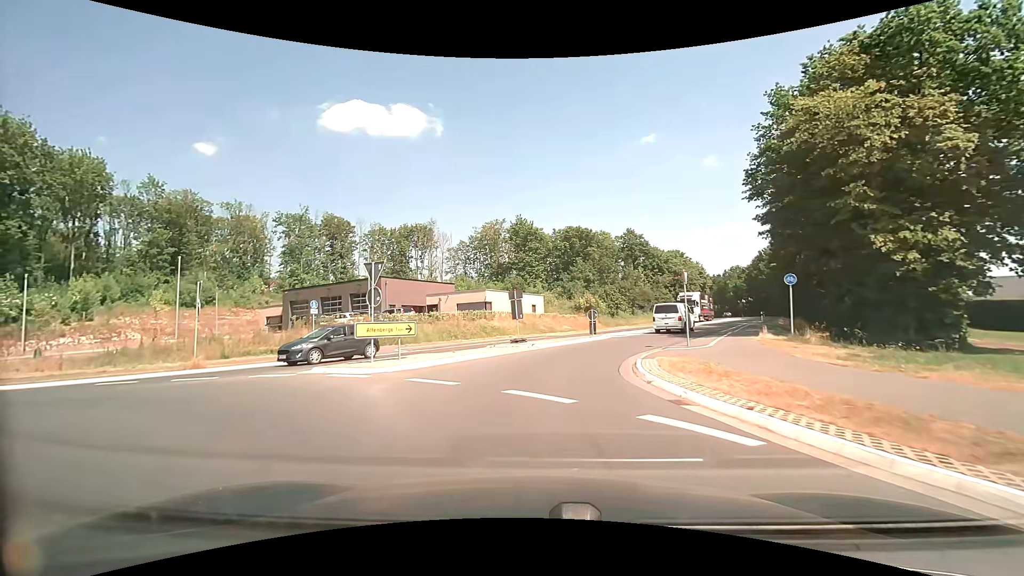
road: secondary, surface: asphalt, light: Day
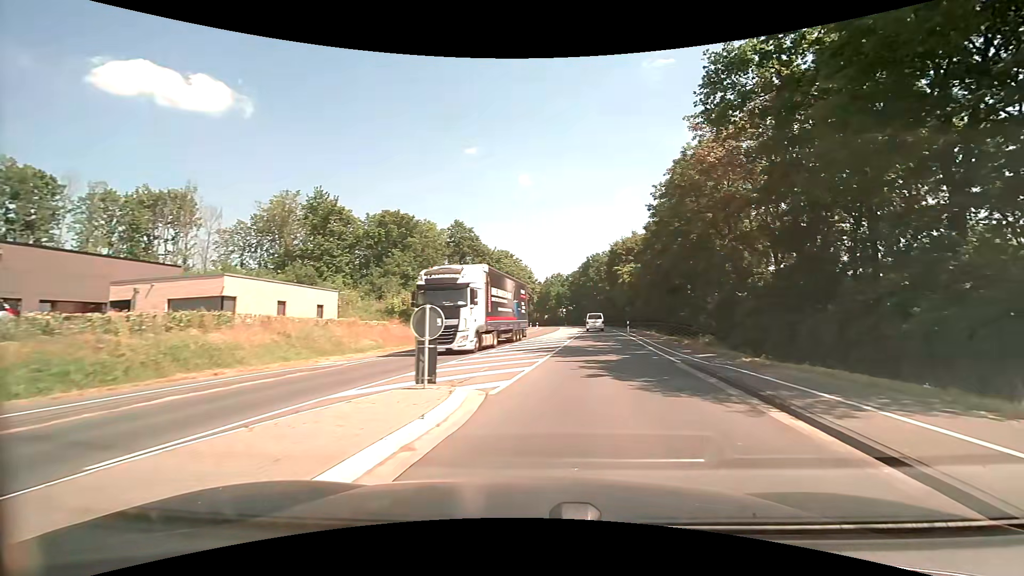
(+1.2, +20.1) m; +21°
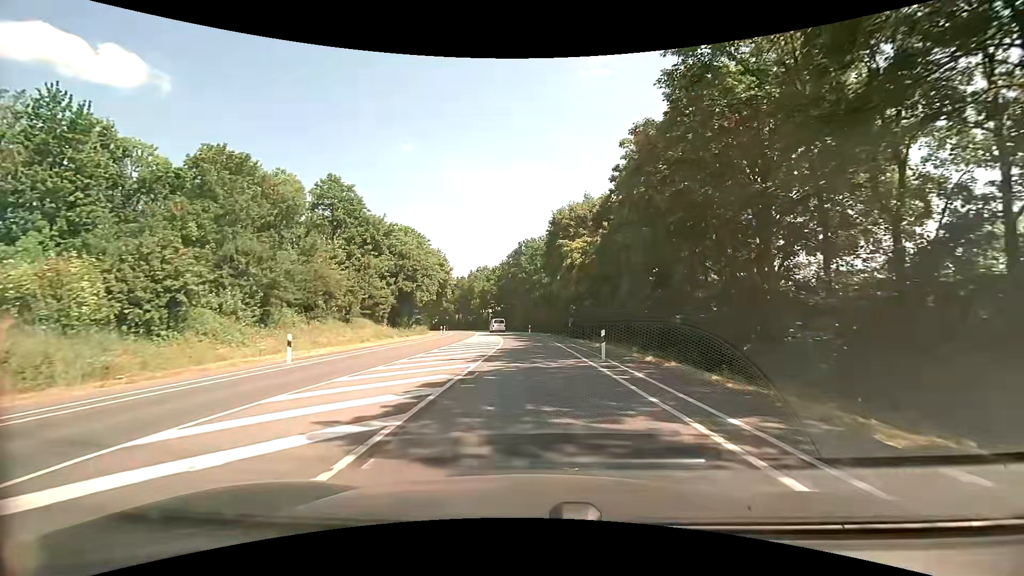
(+3.5, +28.6) m; +8°
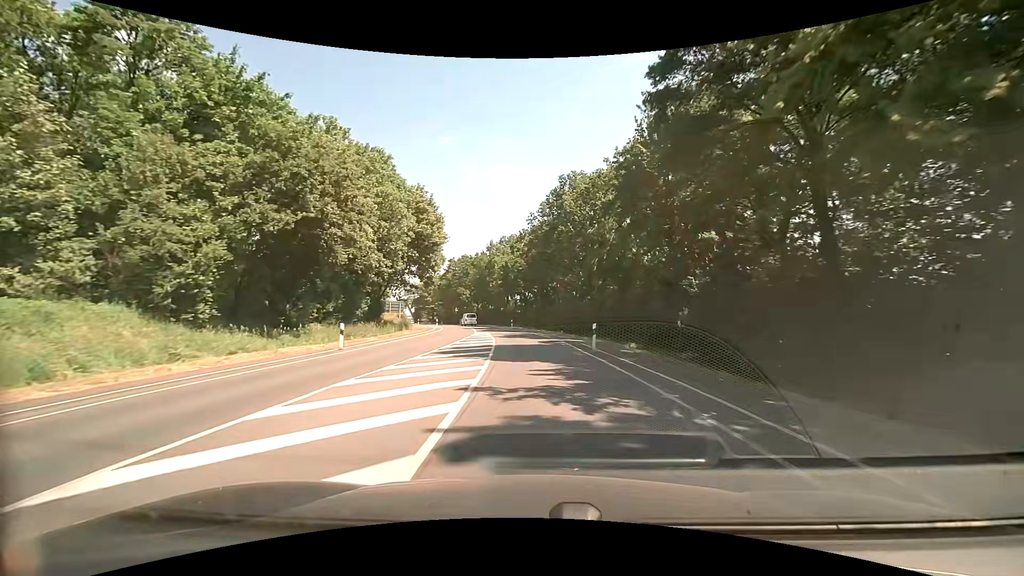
(-1.2, +38.5) m; -4°
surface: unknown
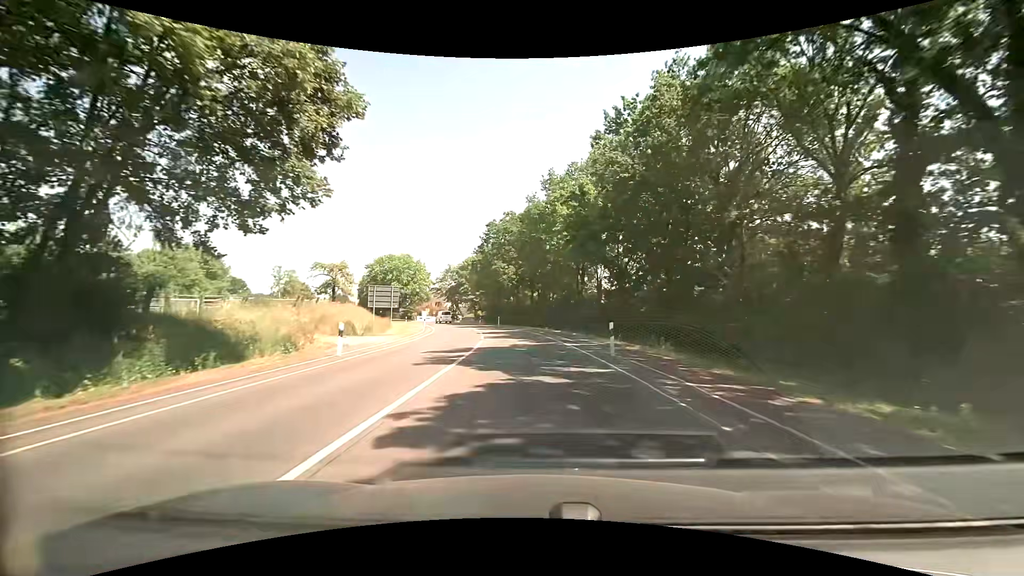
(-2.6, +42.8) m; -7°
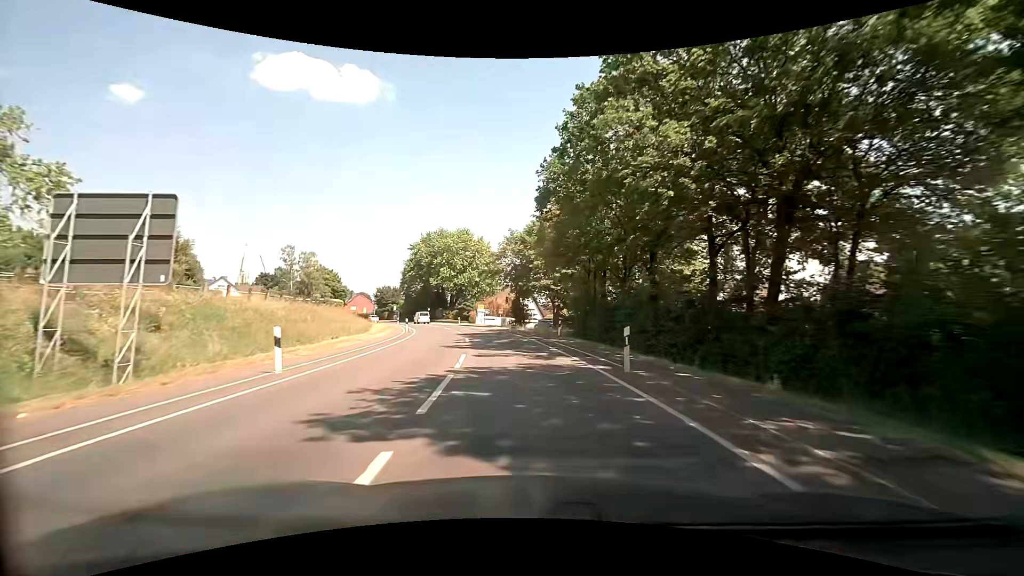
(-4.2, +43.5) m; -11°
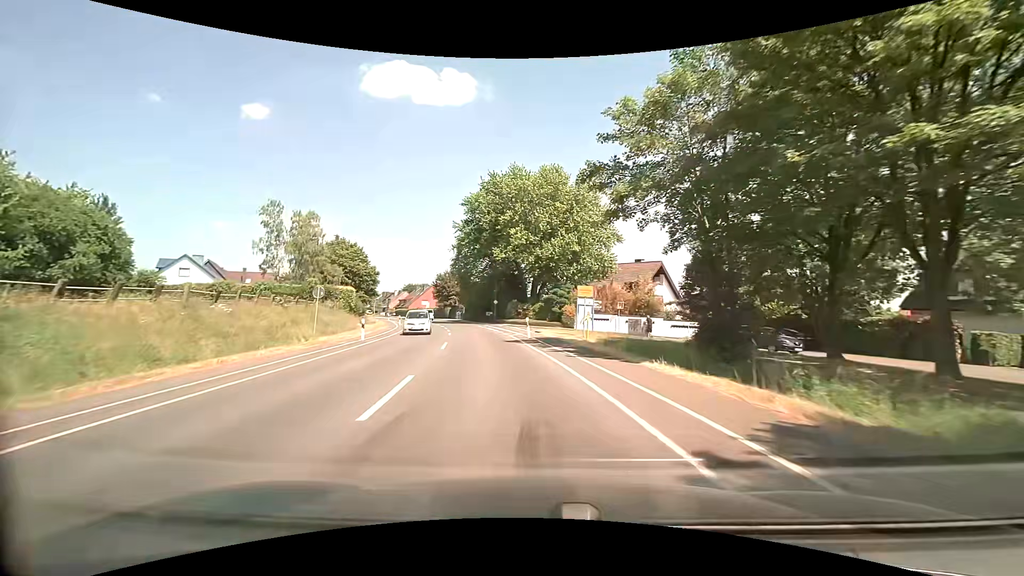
(-4.7, +42.5) m; -11°
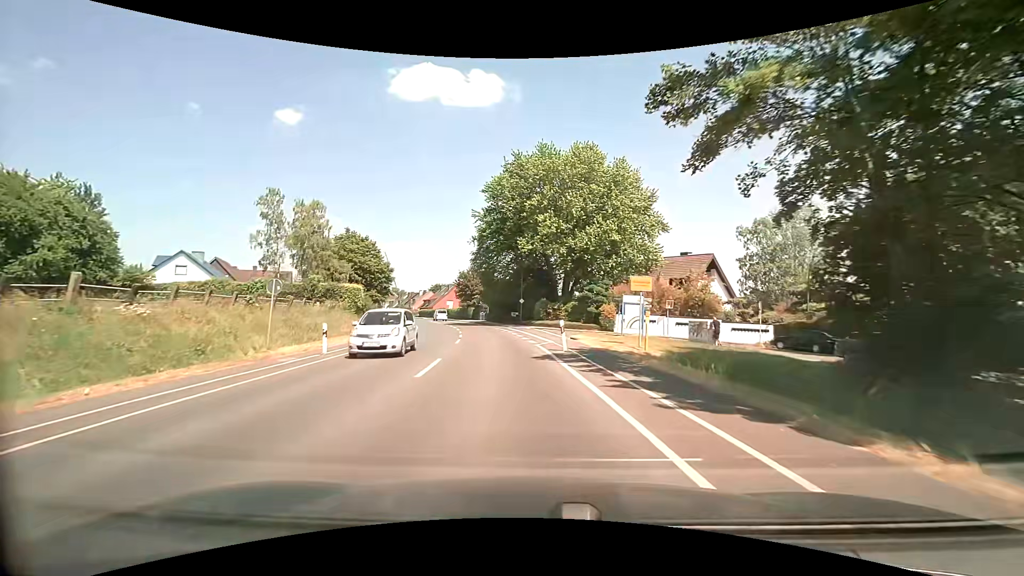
(-0.2, +7.7) m; -4°
(0, +10) (-1, +20) (-2, +30) (-4, +40) (-5, +50) (-8, +59) (-10, +69) (-13, +79) (-16, +88) (-19, +98) m
